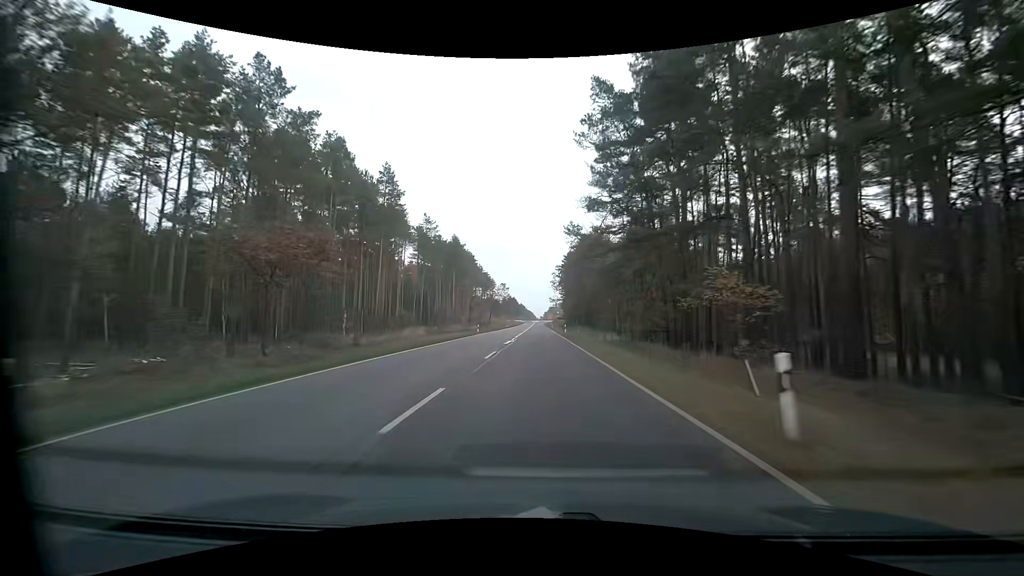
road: primary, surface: asphalt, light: Day
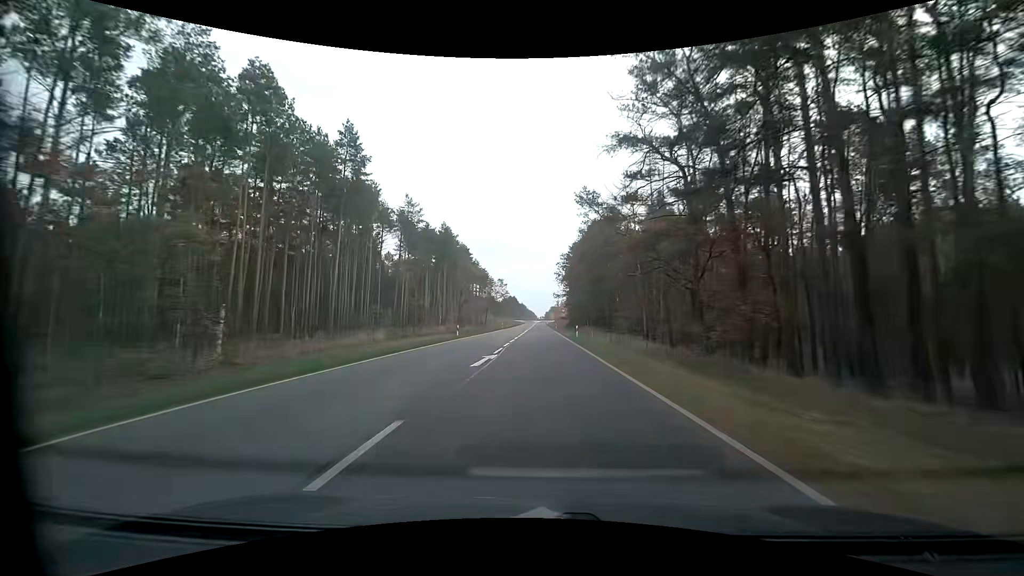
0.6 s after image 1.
(0.0, +15.1) m; 0°
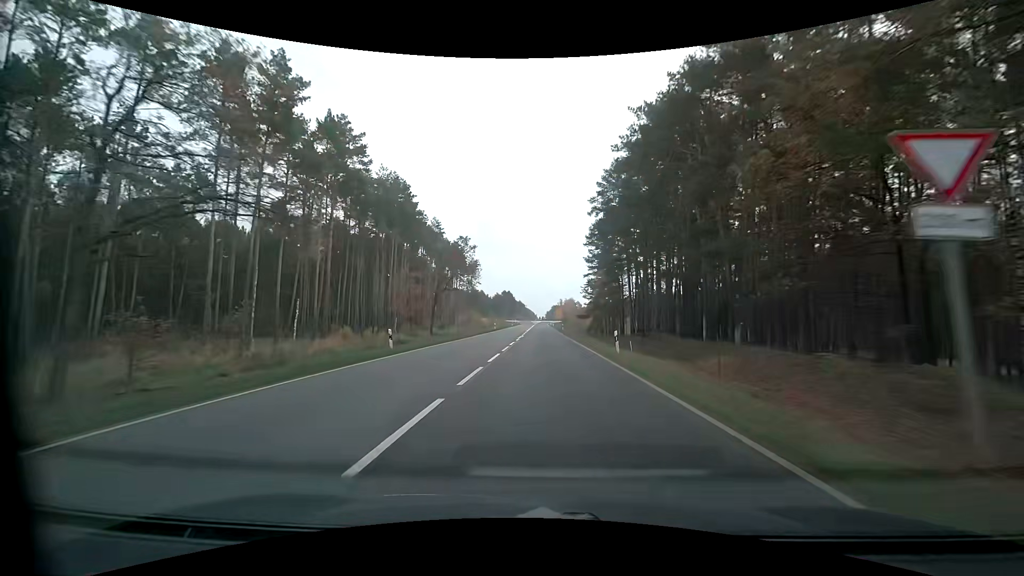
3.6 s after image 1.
(+0.5, +69.5) m; 0°
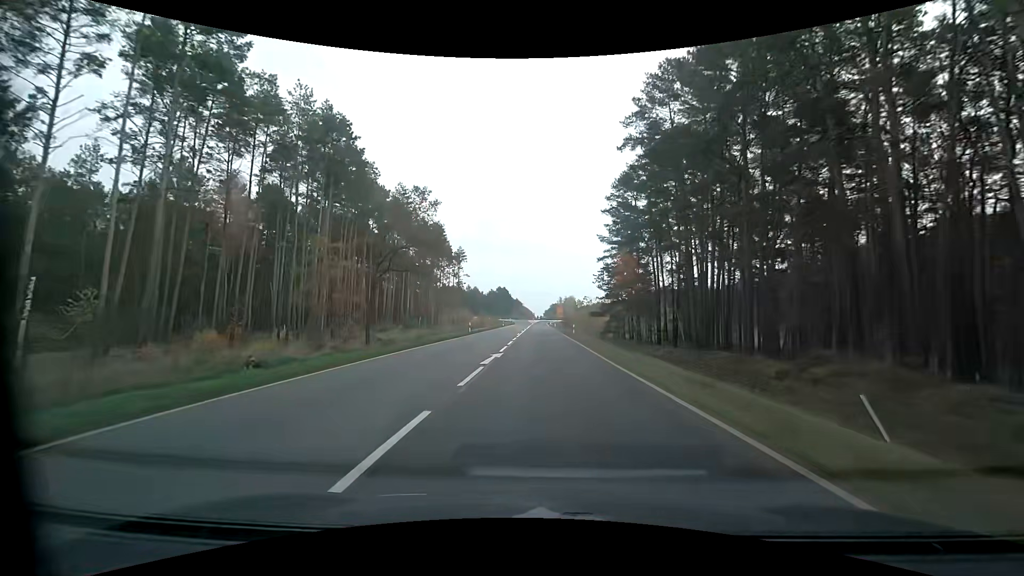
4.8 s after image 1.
(+0.1, +24.9) m; +1°
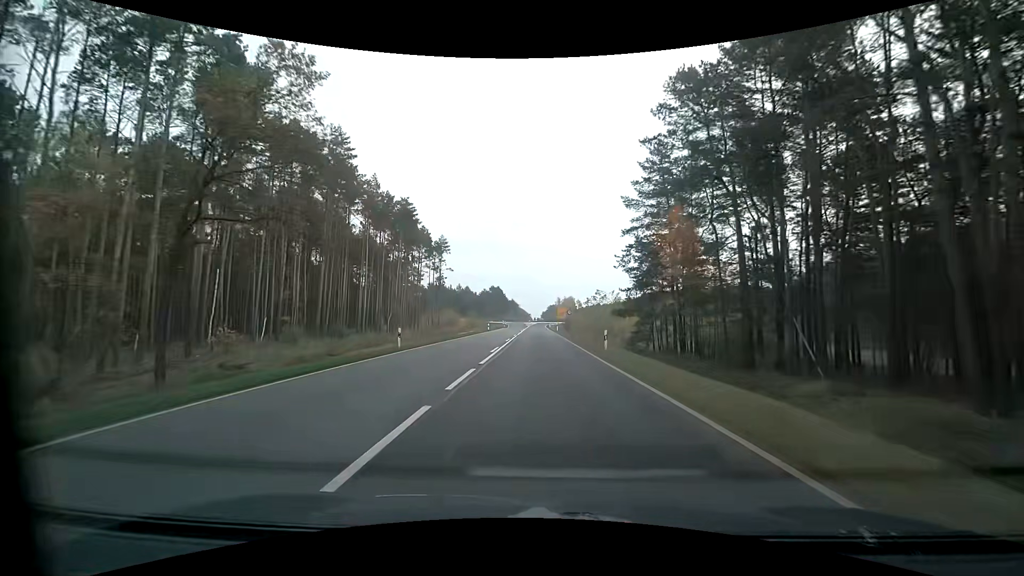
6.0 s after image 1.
(0.0, +23.3) m; 0°
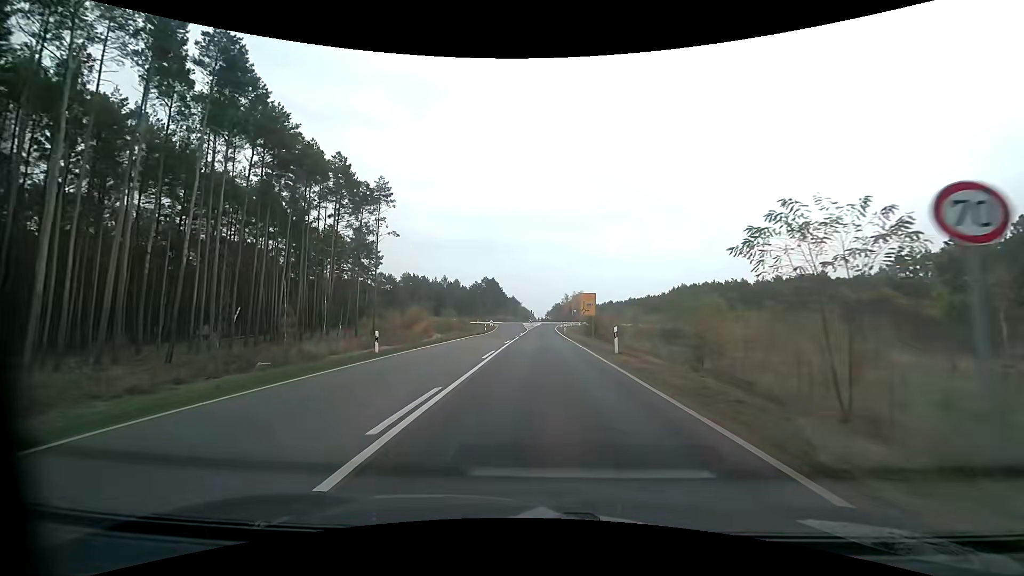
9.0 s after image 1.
(-0.2, +51.1) m; -1°
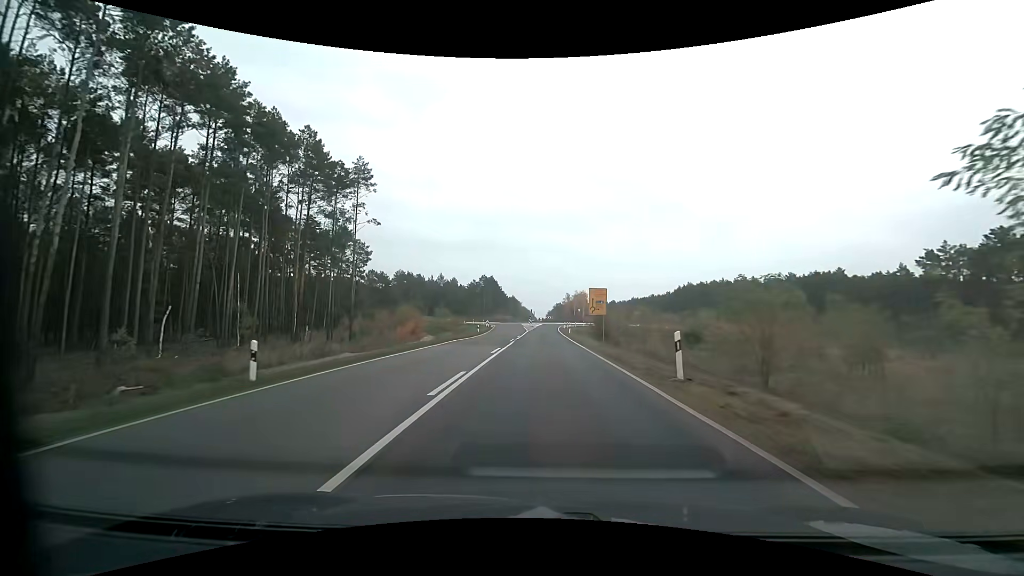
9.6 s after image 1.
(0.0, +9.0) m; 0°
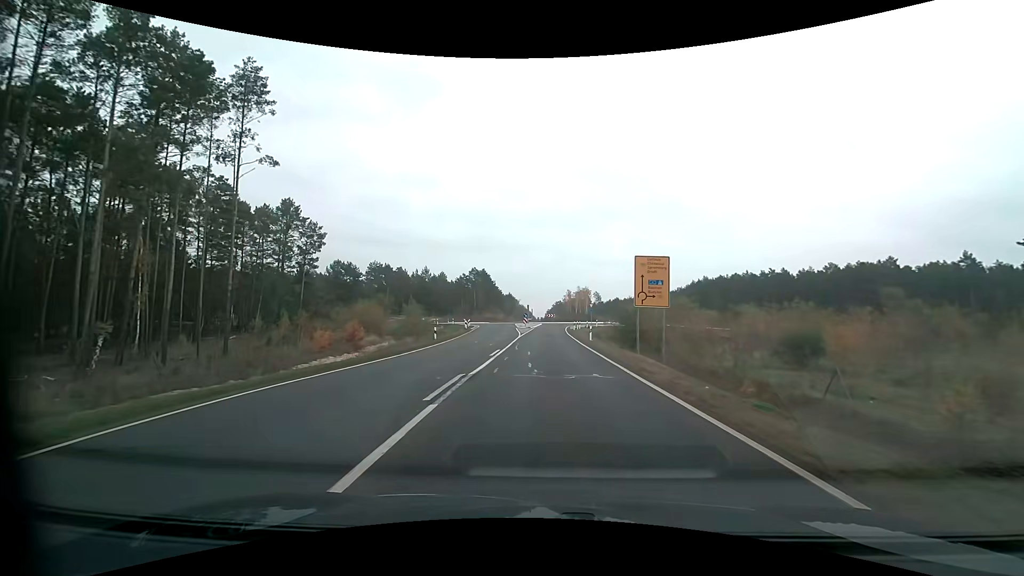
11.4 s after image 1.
(0.0, +24.6) m; 0°
(0, +10) (0, +20) (0, +30) (0, +40) (+1, +50) (+1, +60) (+2, +70) (+4, +80) (+8, +89) (+15, +96) m
